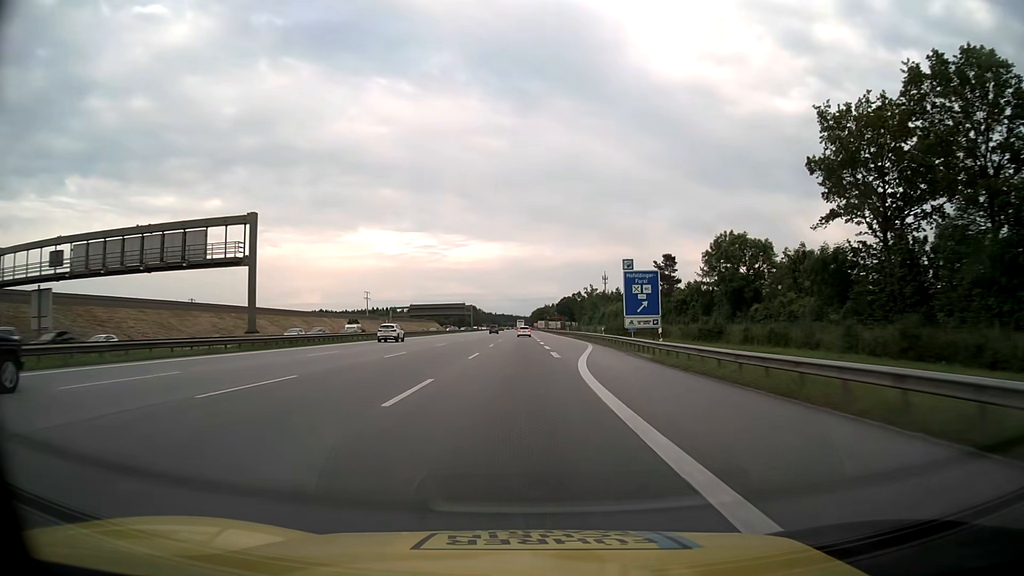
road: motorway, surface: asphalt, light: Day
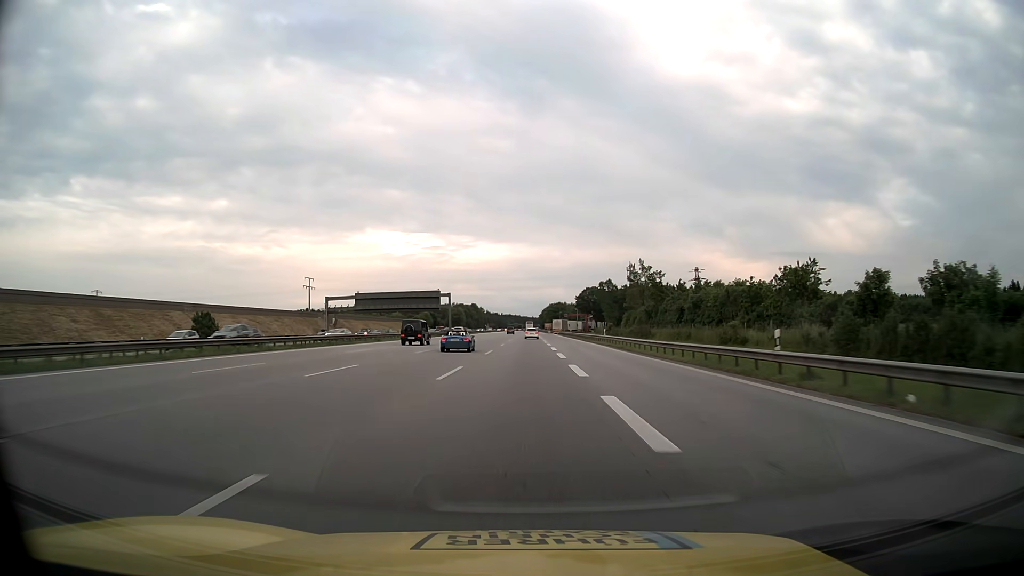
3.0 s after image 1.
(-0.4, +83.8) m; -1°
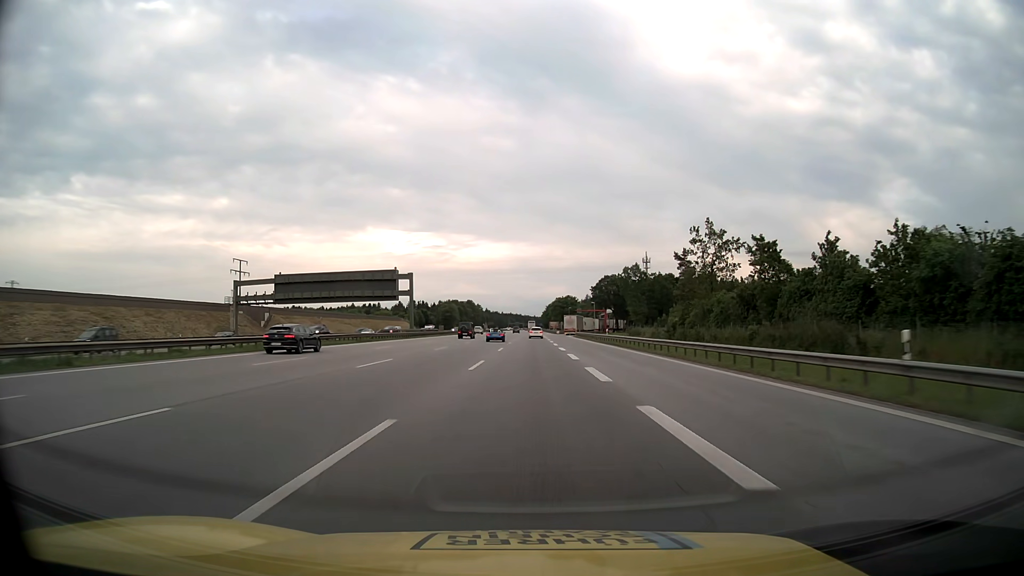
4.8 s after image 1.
(-0.2, +50.3) m; 0°
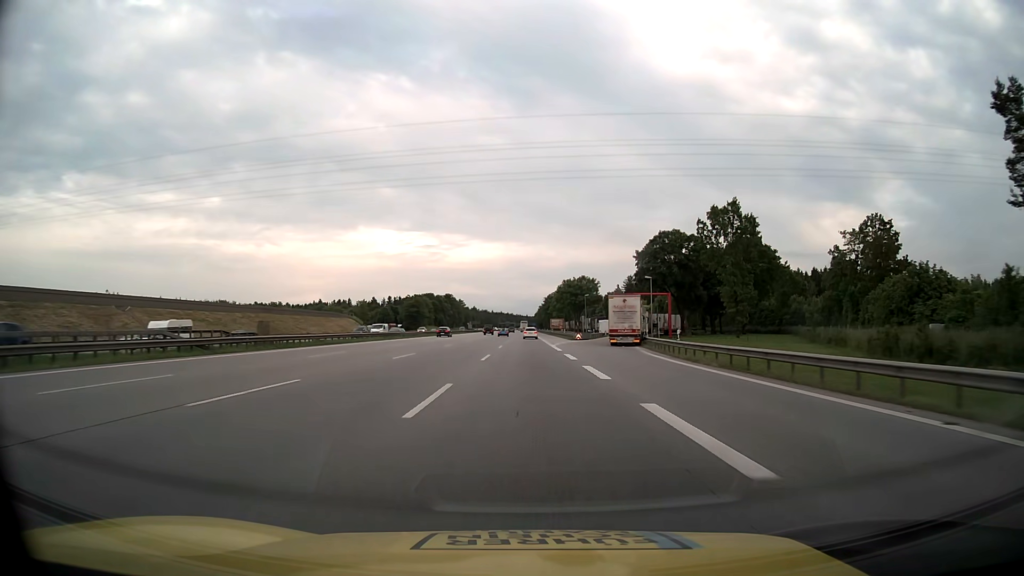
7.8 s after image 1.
(+0.3, +83.9) m; +1°
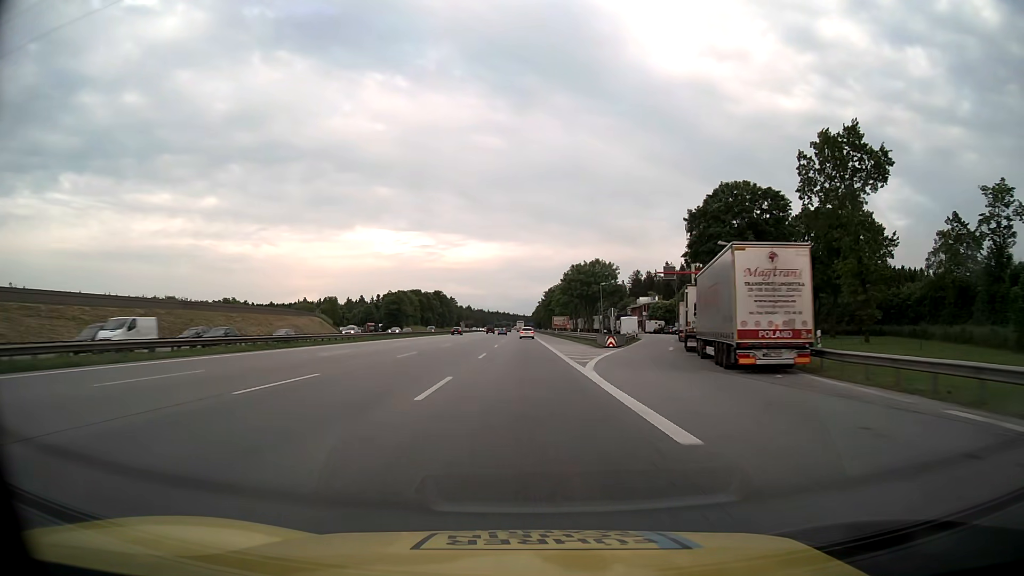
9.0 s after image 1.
(+0.1, +33.6) m; 0°
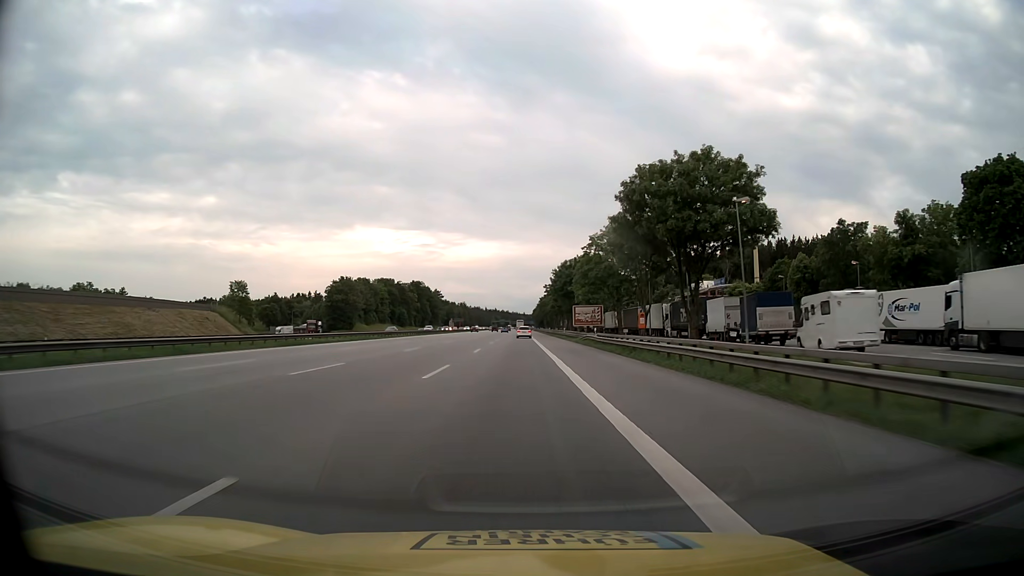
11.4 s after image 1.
(+0.1, +67.1) m; 0°
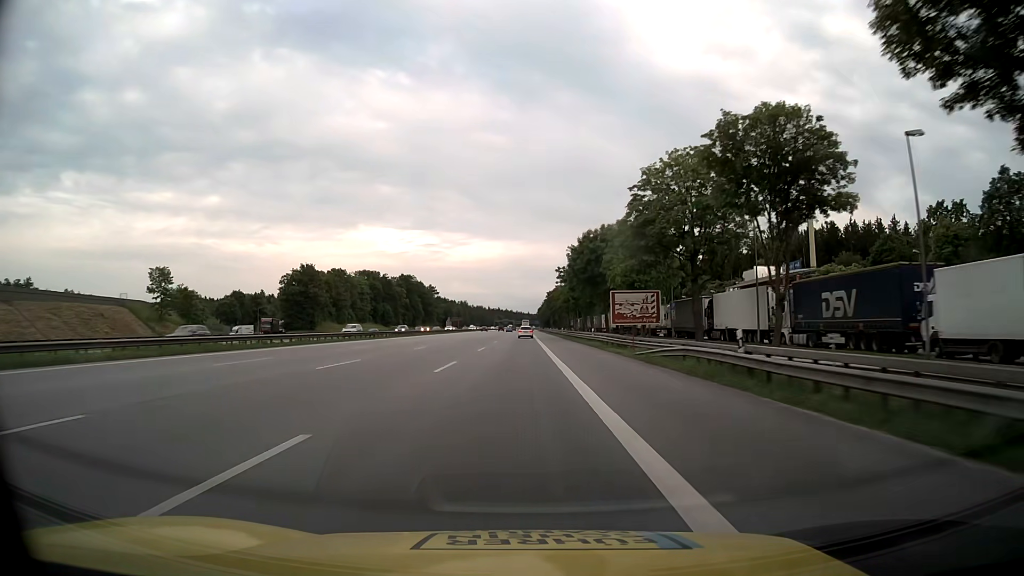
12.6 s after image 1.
(-0.1, +33.6) m; 0°
